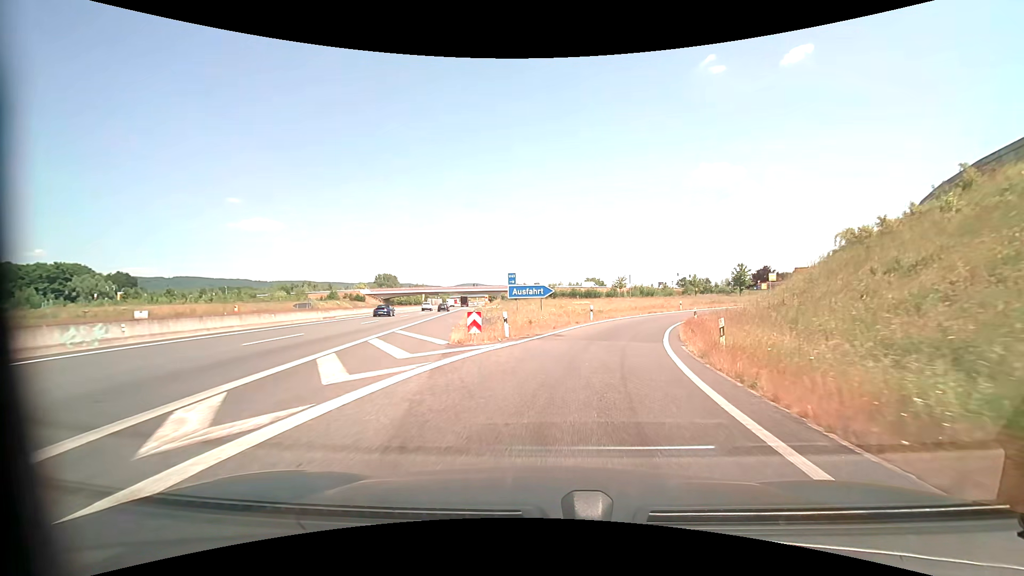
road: motorway_link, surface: asphalt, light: Day
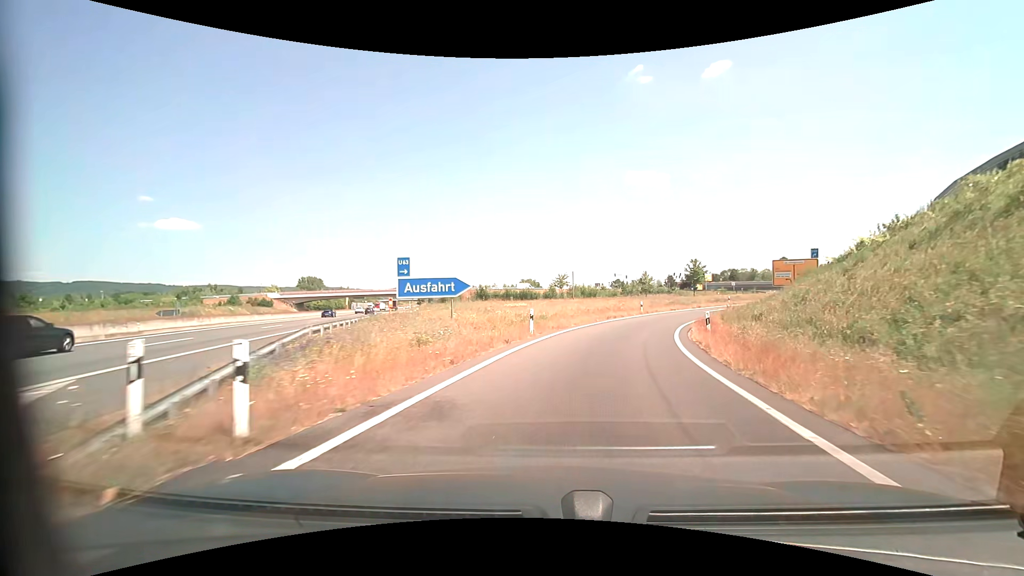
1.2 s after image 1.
(+0.9, +14.0) m; +7°
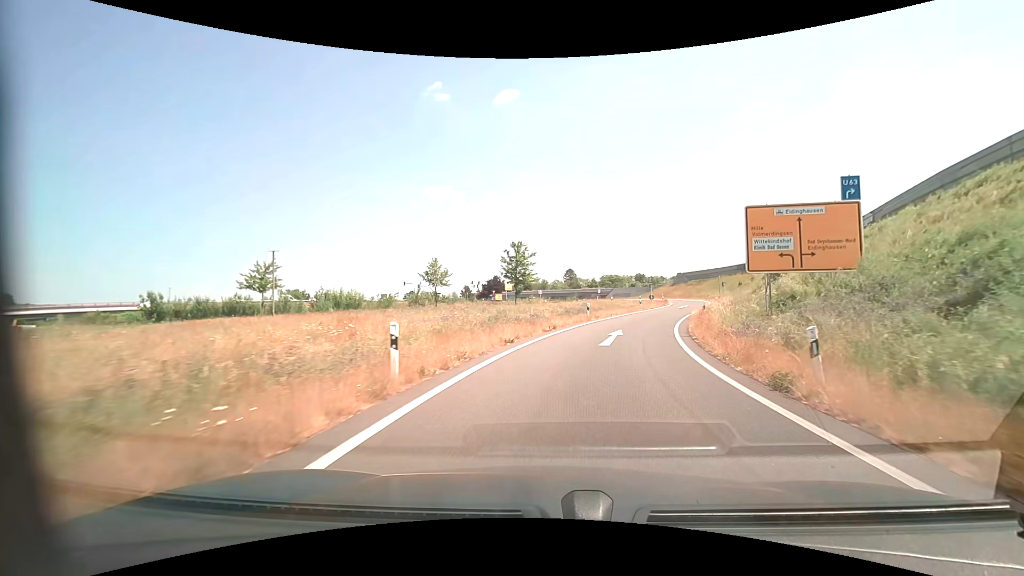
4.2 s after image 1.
(+6.8, +34.7) m; +23°
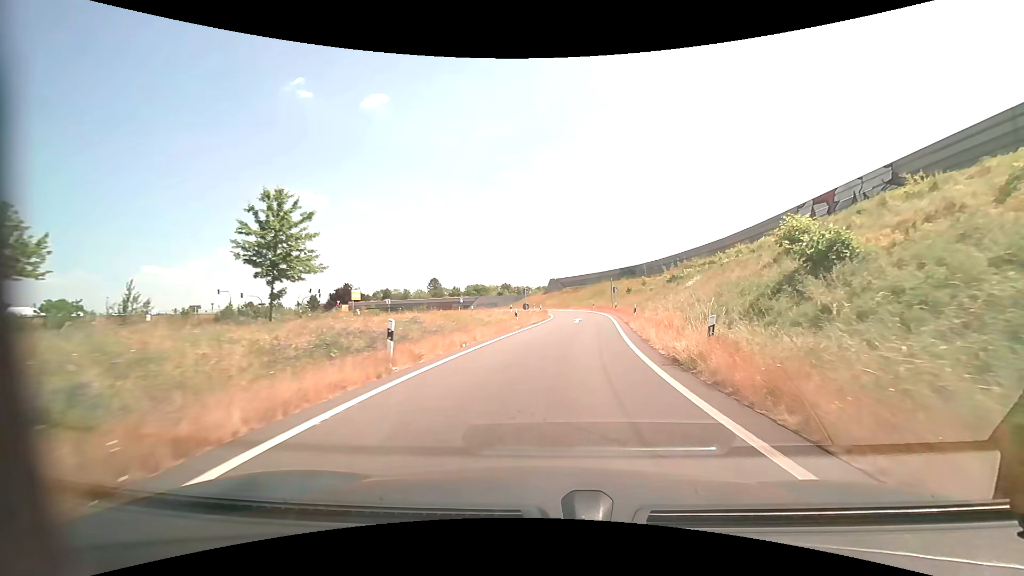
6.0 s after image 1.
(+2.9, +21.1) m; +15°
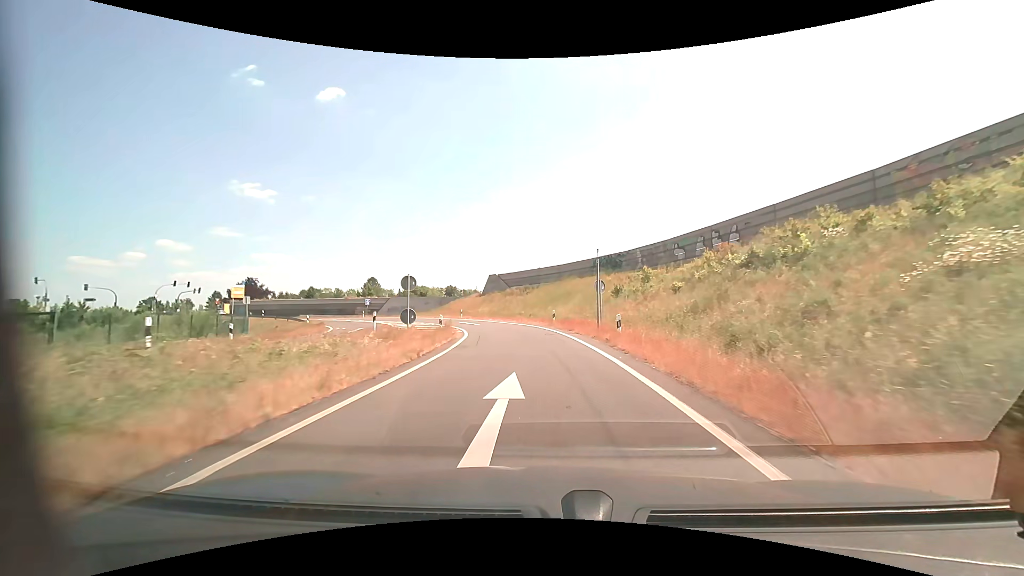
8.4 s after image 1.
(+2.3, +29.2) m; +6°
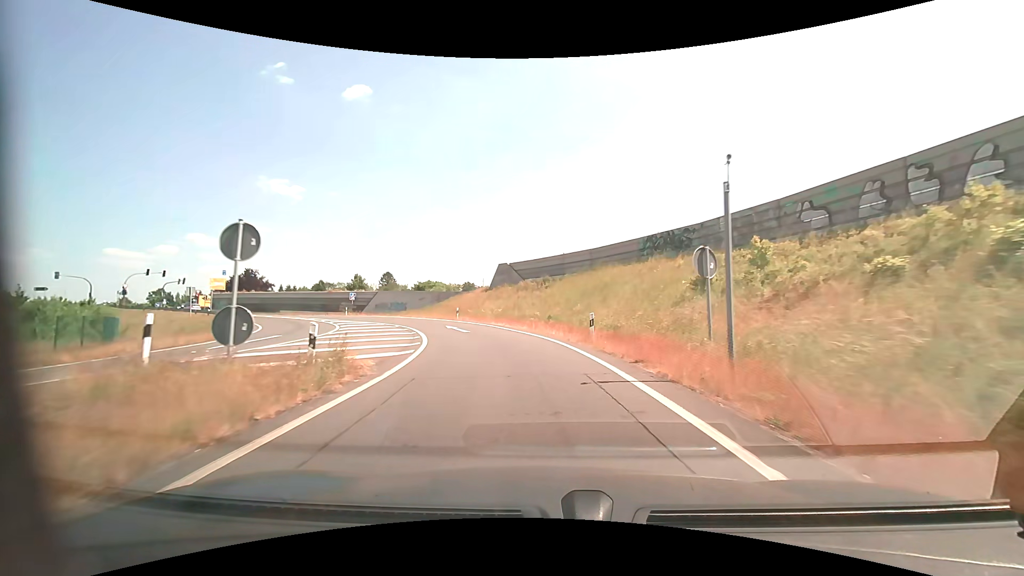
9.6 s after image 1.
(-0.2, +14.7) m; -2°
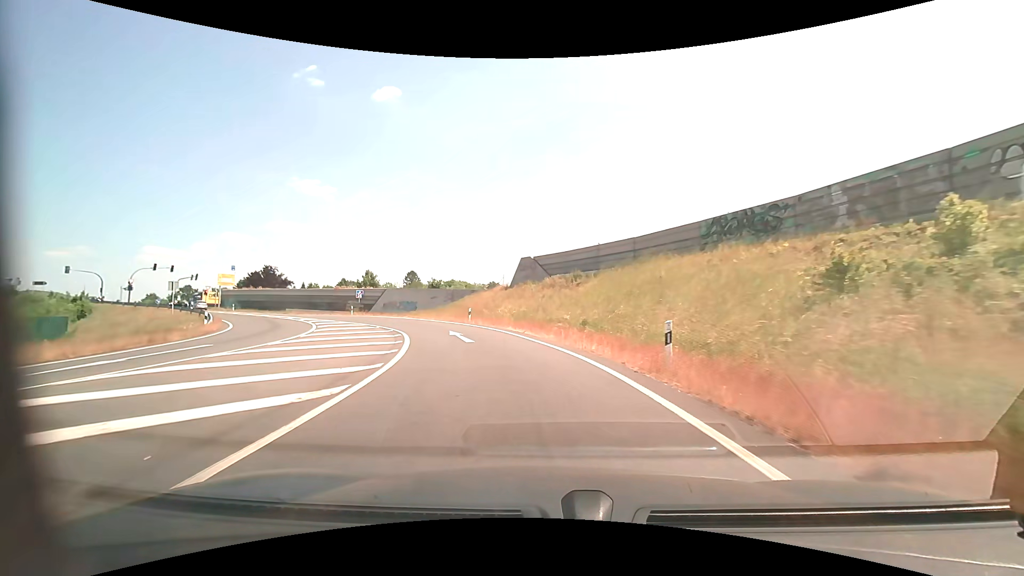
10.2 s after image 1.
(-0.2, +7.2) m; -3°
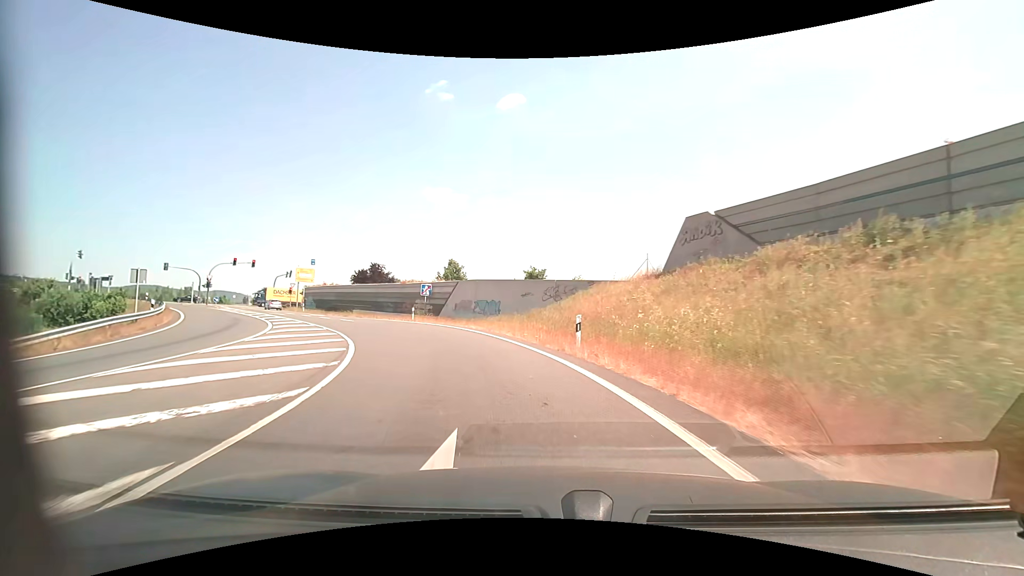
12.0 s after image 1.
(-2.2, +20.4) m; -14°
(-1, +10) (-3, +20) (-8, +29) (-14, +36) (-21, +43) (-28, +51) (-34, +58) (-41, +66) (-47, +74) (-55, +79) m
